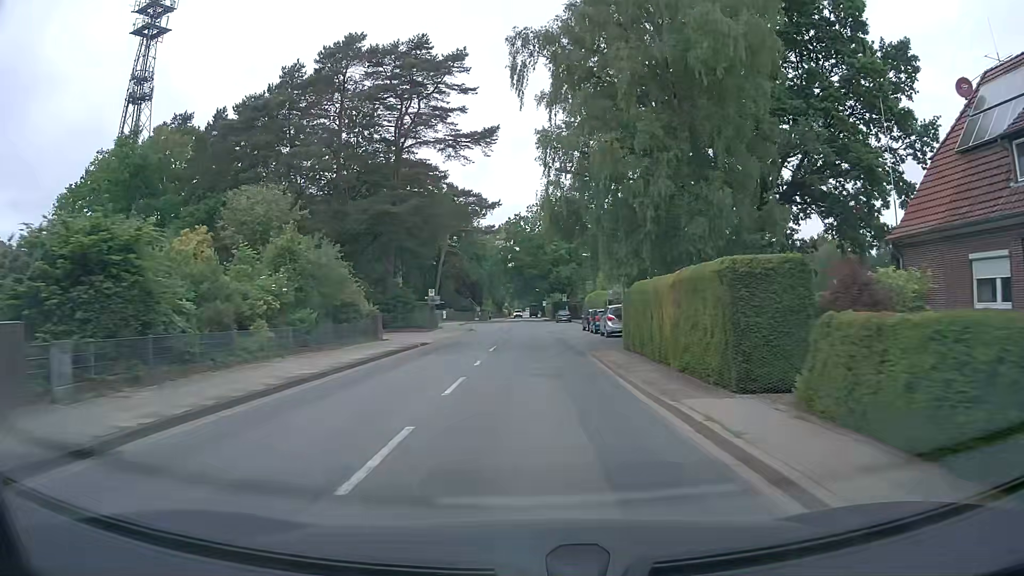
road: tertiary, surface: asphalt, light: Day
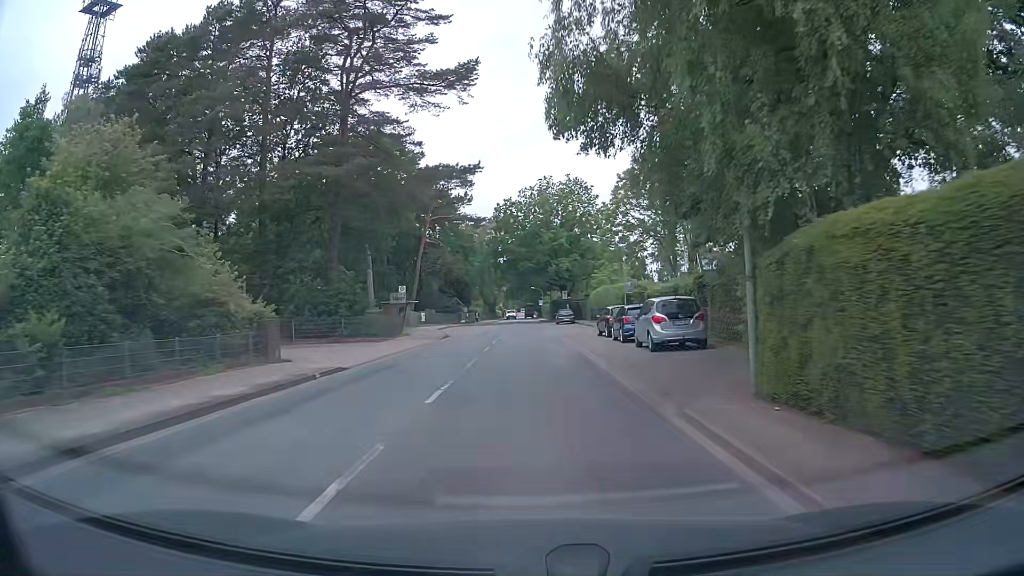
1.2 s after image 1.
(0.0, +13.6) m; 0°
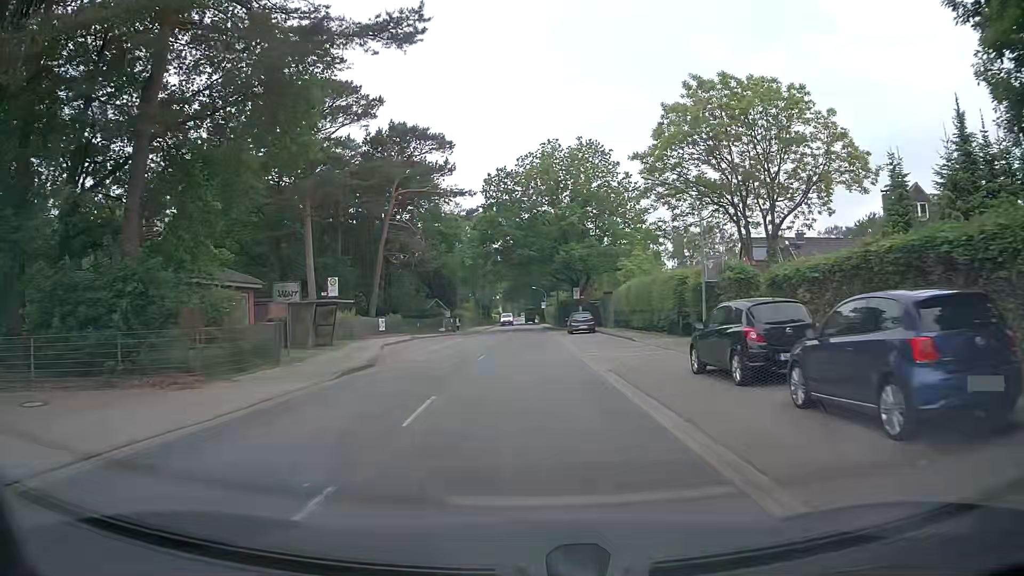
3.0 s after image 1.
(0.0, +20.3) m; +1°
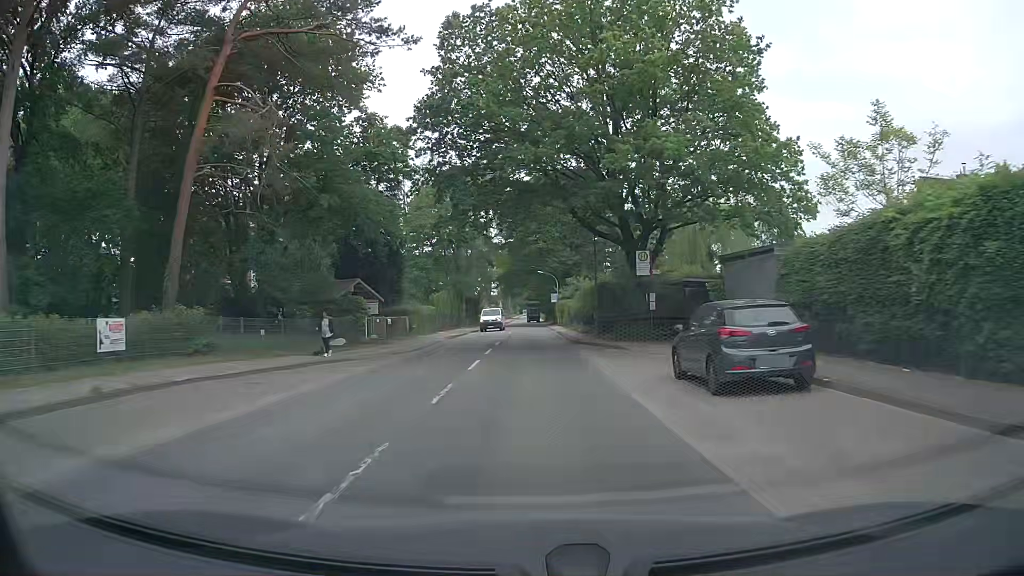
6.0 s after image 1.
(-0.7, +35.4) m; -1°
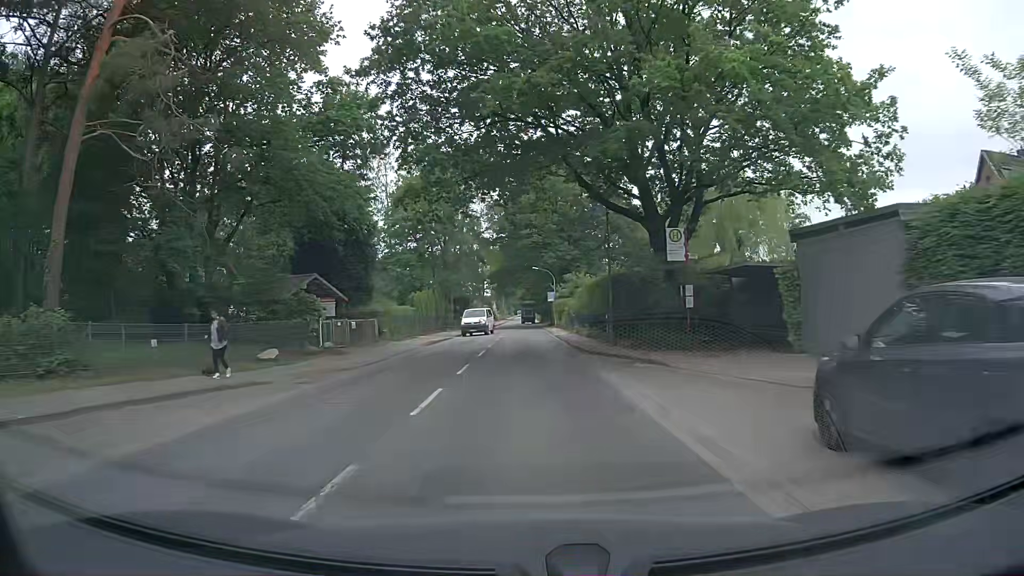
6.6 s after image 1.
(+0.1, +7.3) m; 0°
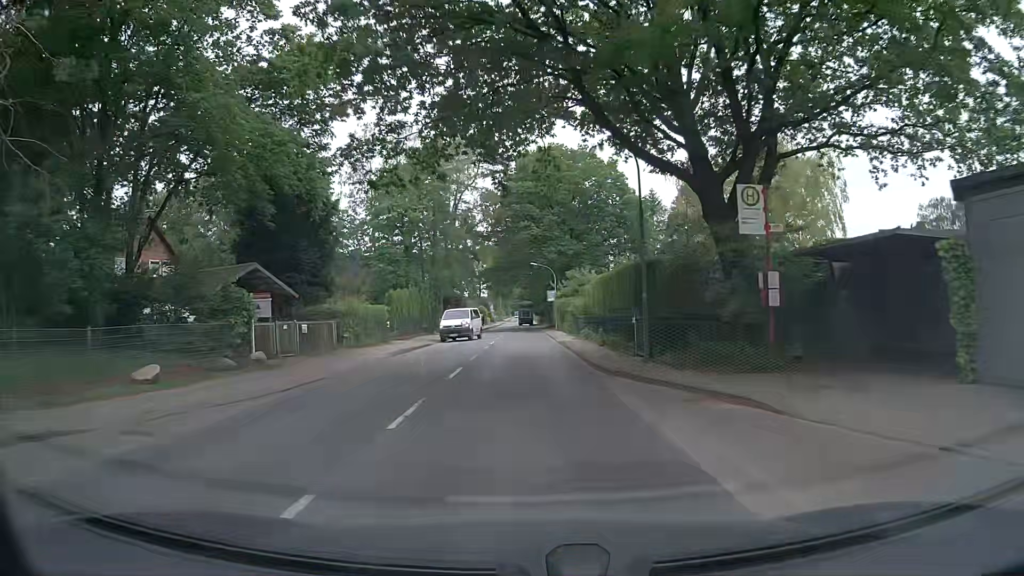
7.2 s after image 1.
(0.0, +7.3) m; 0°
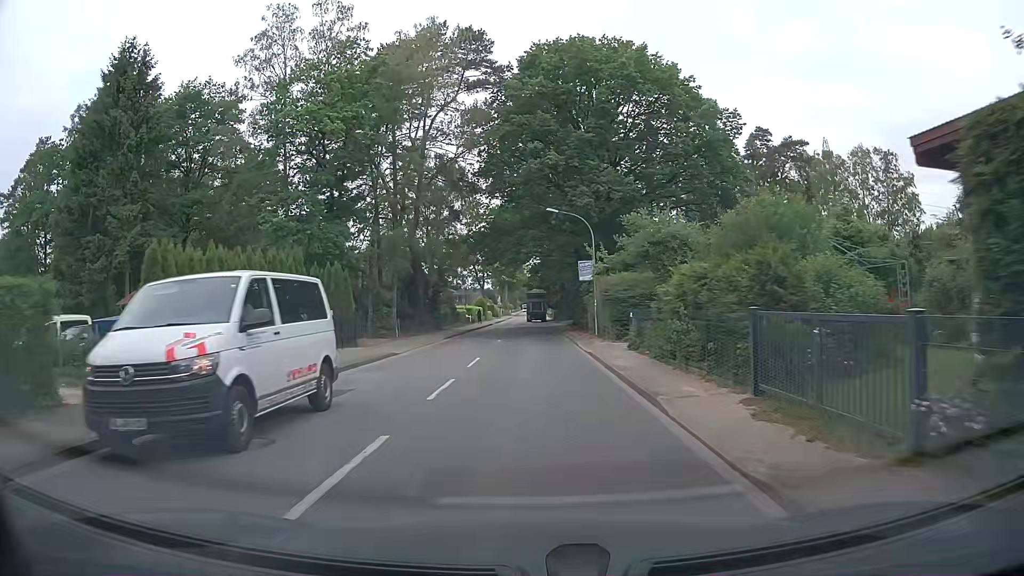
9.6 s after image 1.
(-0.1, +28.5) m; 0°
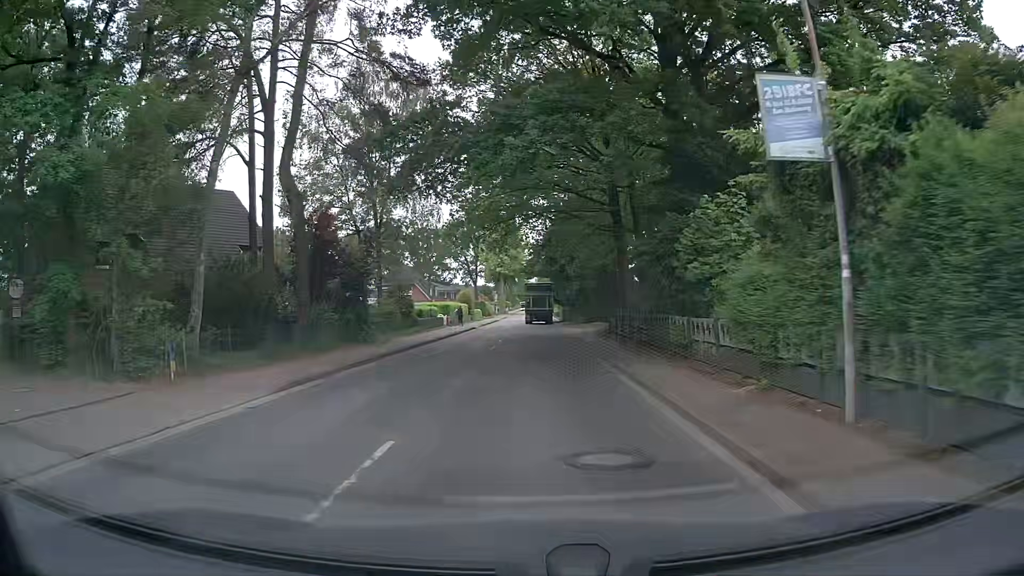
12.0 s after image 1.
(-0.3, +24.9) m; -1°
